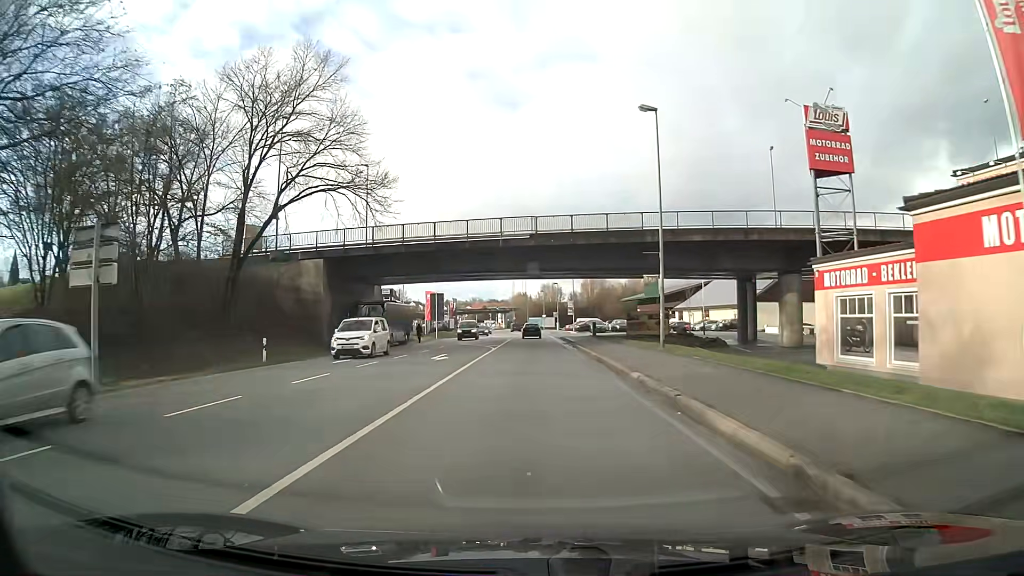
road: primary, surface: asphalt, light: Day
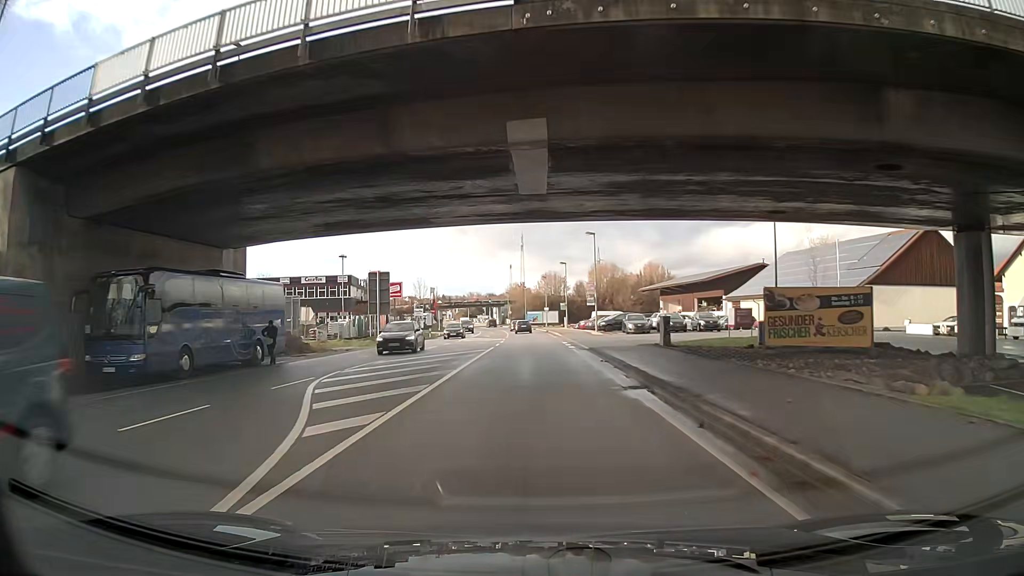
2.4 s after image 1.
(0.0, +31.5) m; 0°
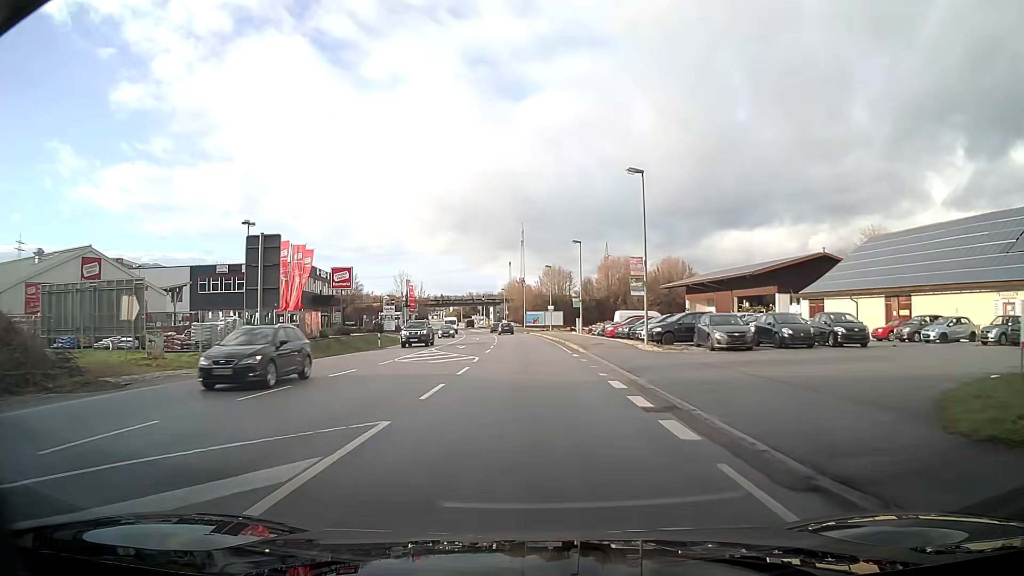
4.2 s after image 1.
(-0.1, +23.8) m; -1°
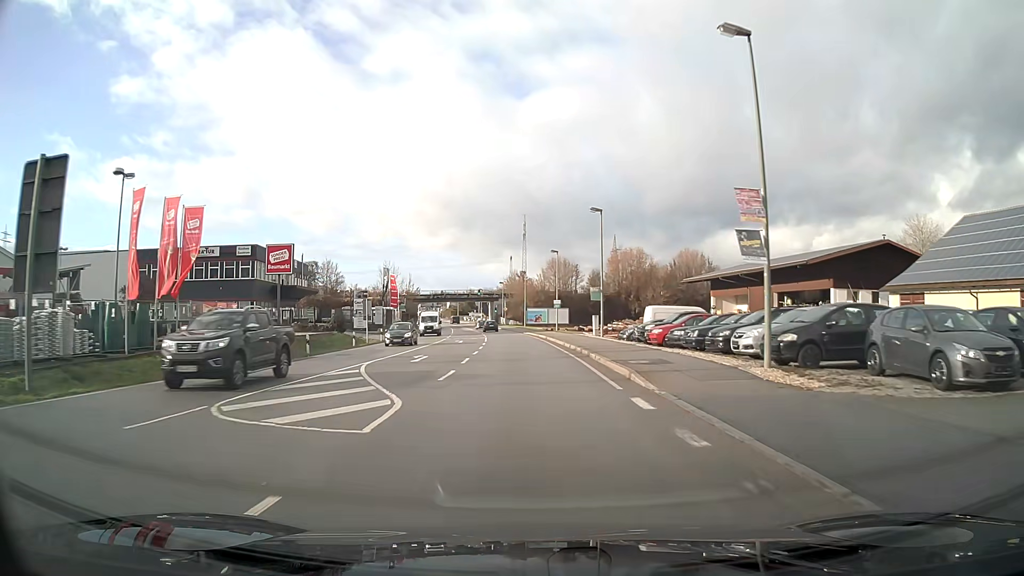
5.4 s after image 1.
(+0.1, +15.9) m; 0°
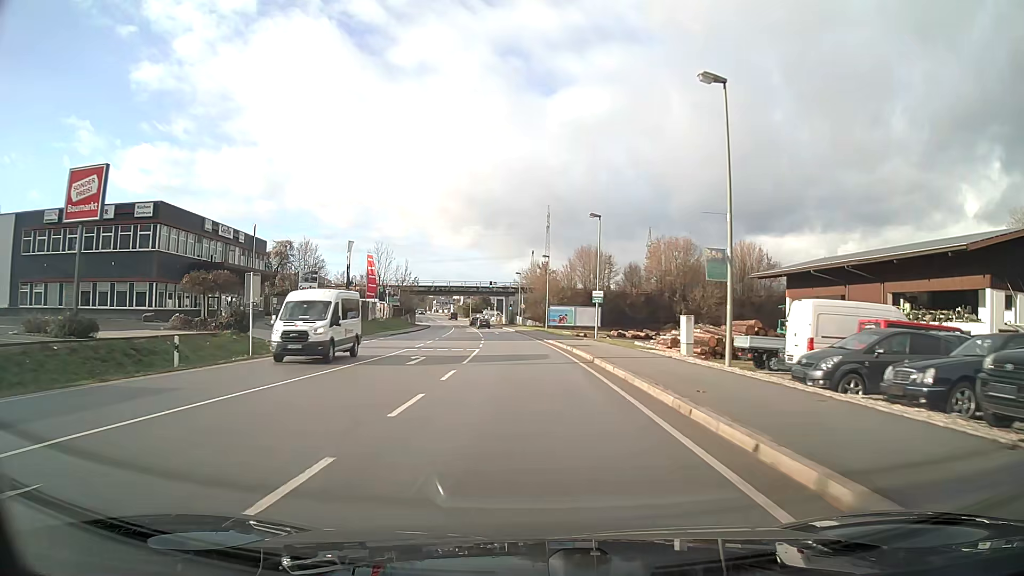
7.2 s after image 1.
(-0.3, +23.9) m; -2°
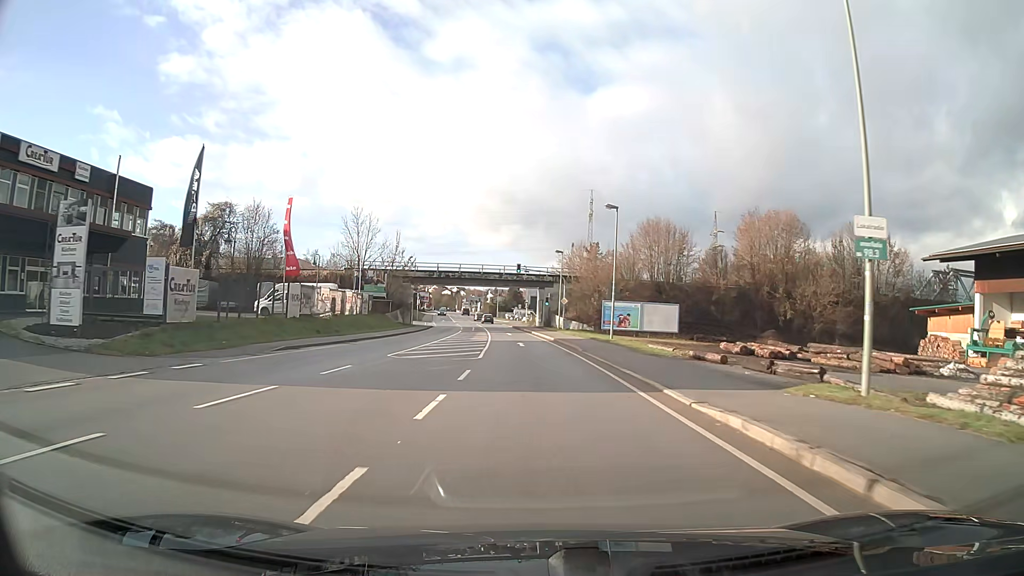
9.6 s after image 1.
(-0.9, +32.2) m; -3°
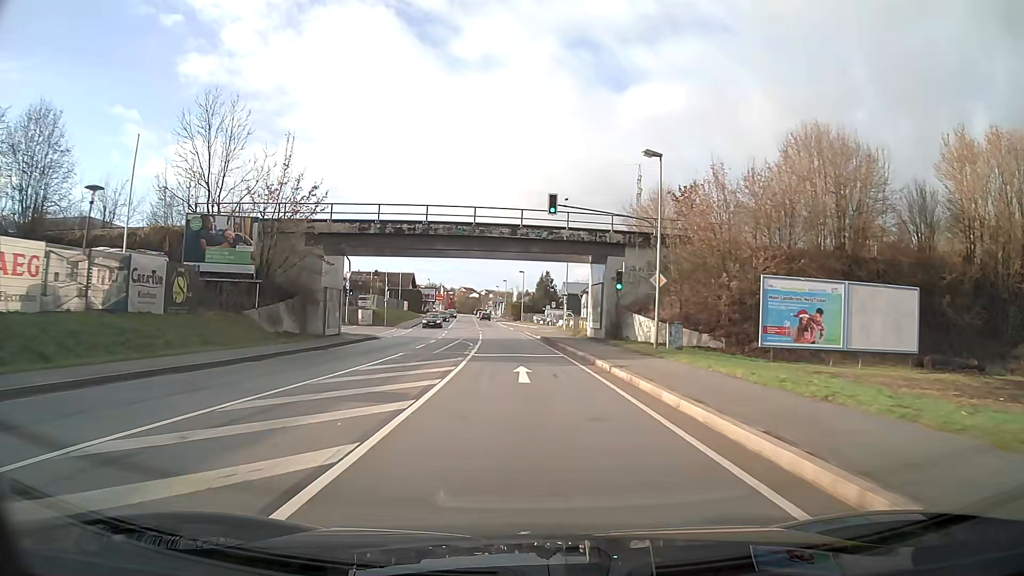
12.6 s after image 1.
(-0.9, +40.7) m; -3°
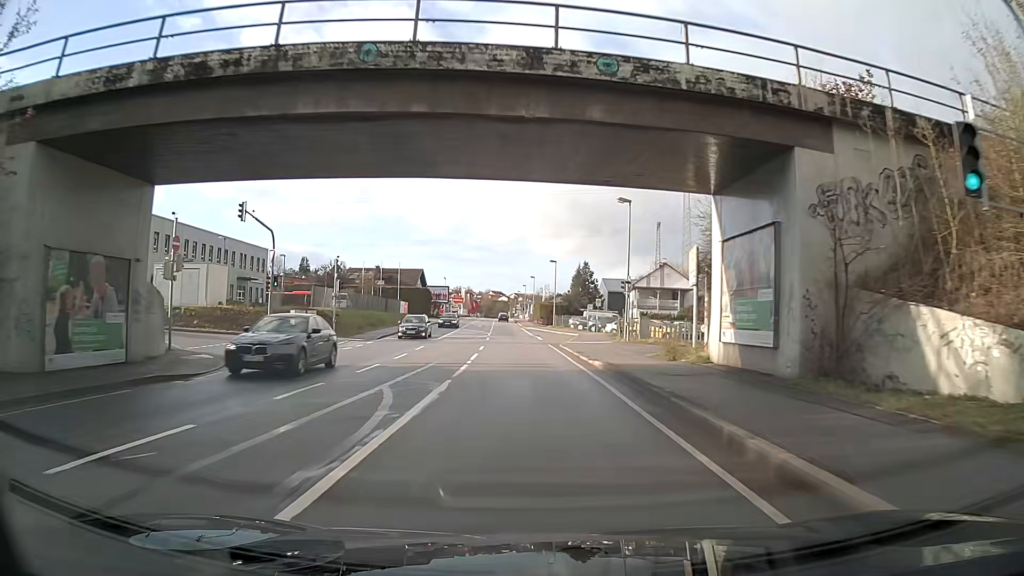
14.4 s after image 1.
(-0.5, +24.5) m; -3°
